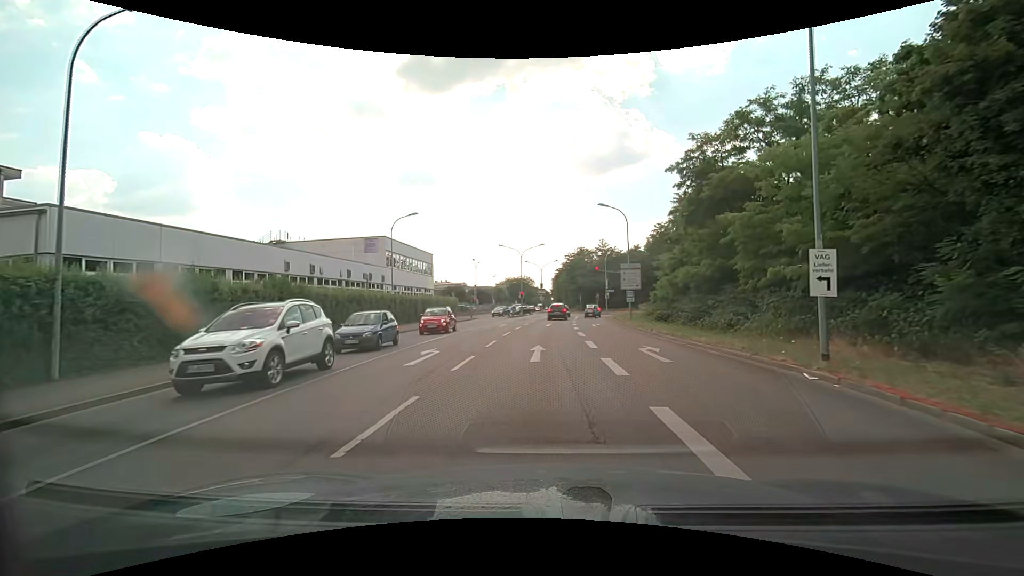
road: secondary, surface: asphalt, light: Day
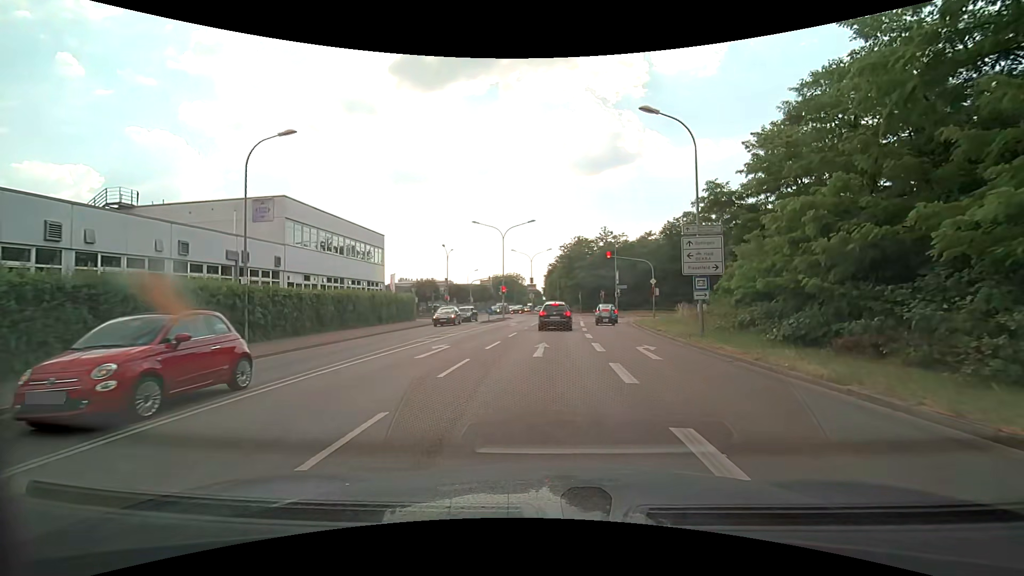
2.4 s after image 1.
(+0.1, +19.1) m; +1°
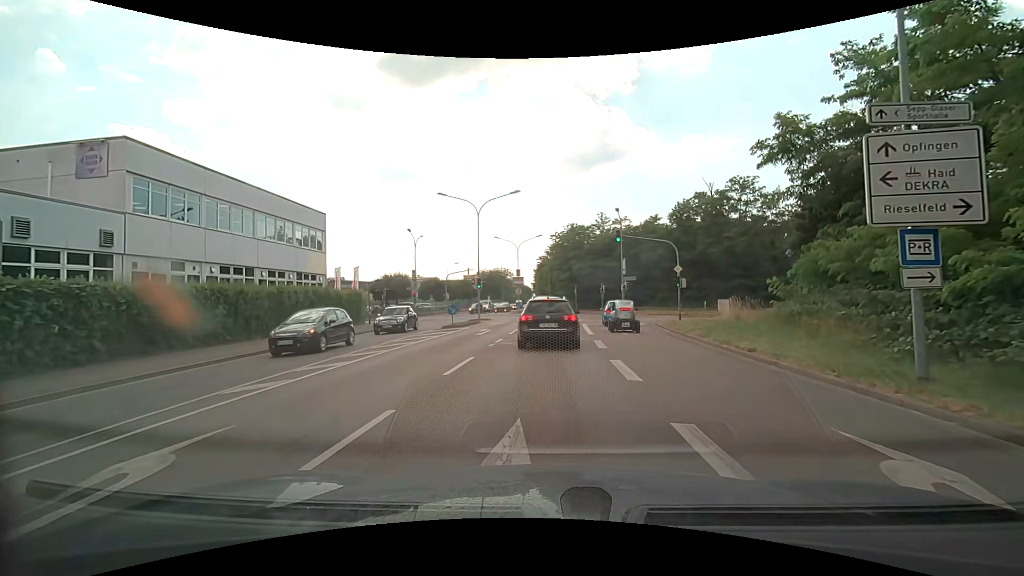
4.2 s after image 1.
(+0.1, +11.8) m; +2°
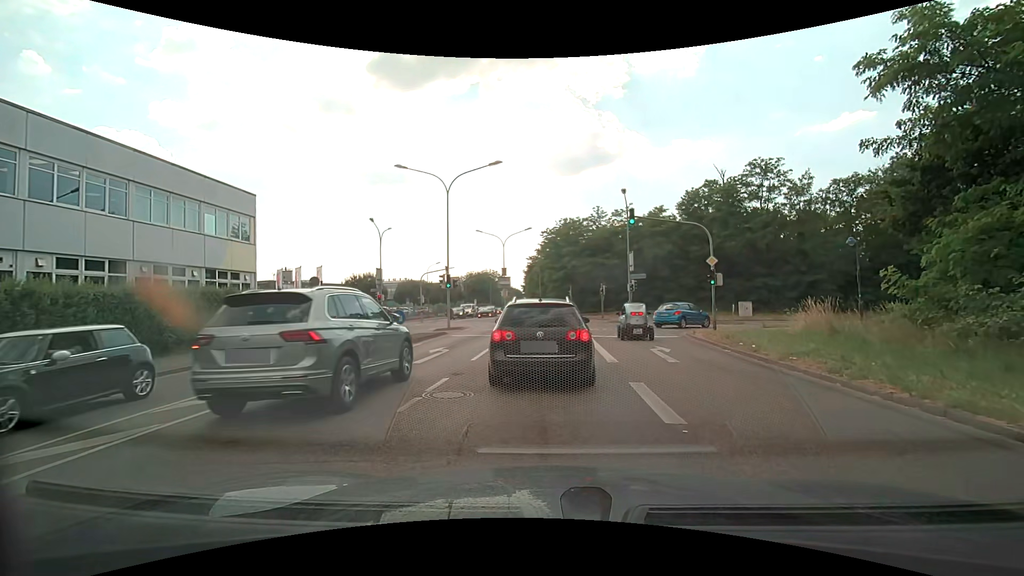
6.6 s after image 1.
(0.0, +8.6) m; +3°
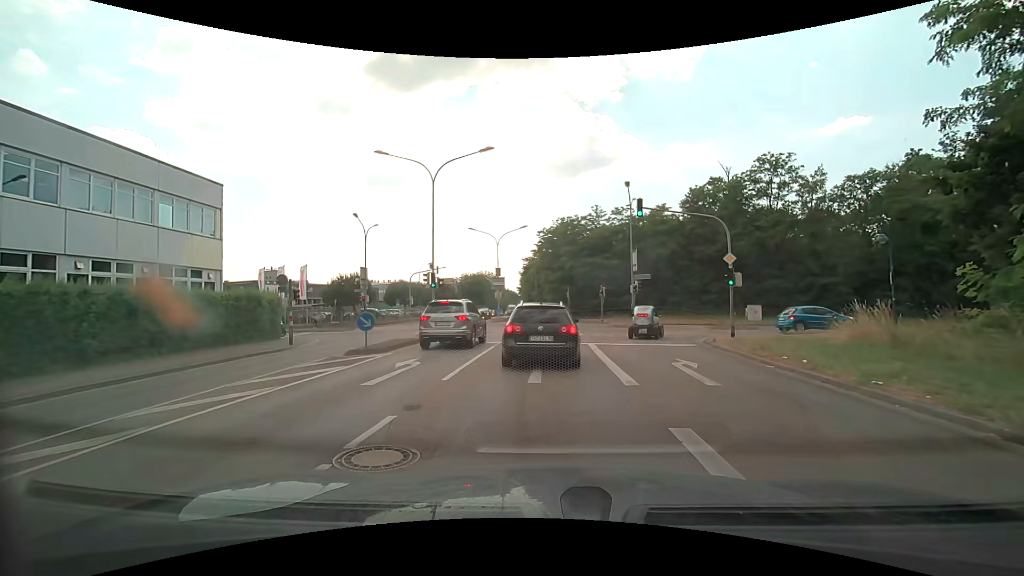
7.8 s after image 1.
(-0.1, +3.1) m; -2°
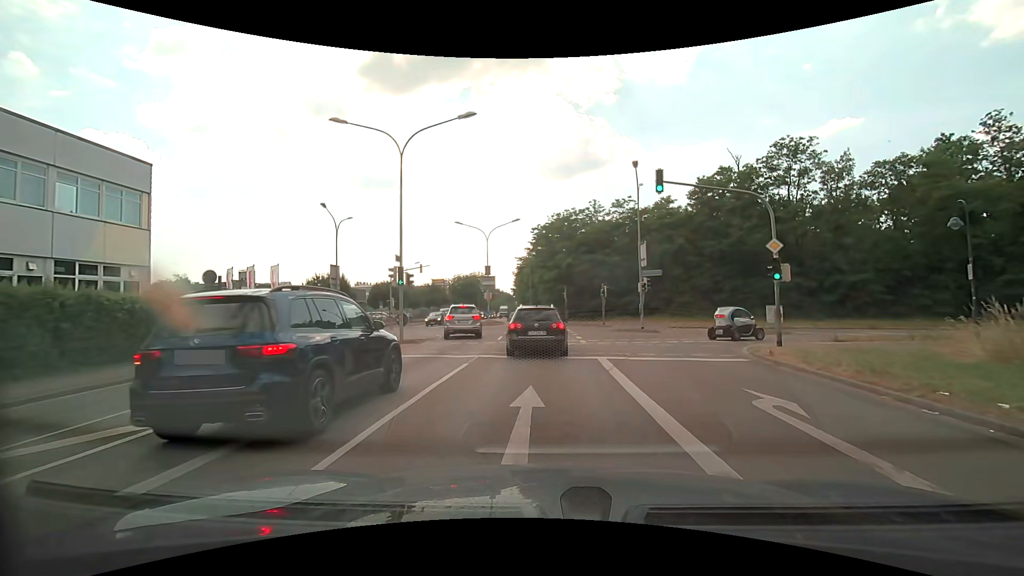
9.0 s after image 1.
(0.0, +5.2) m; 0°
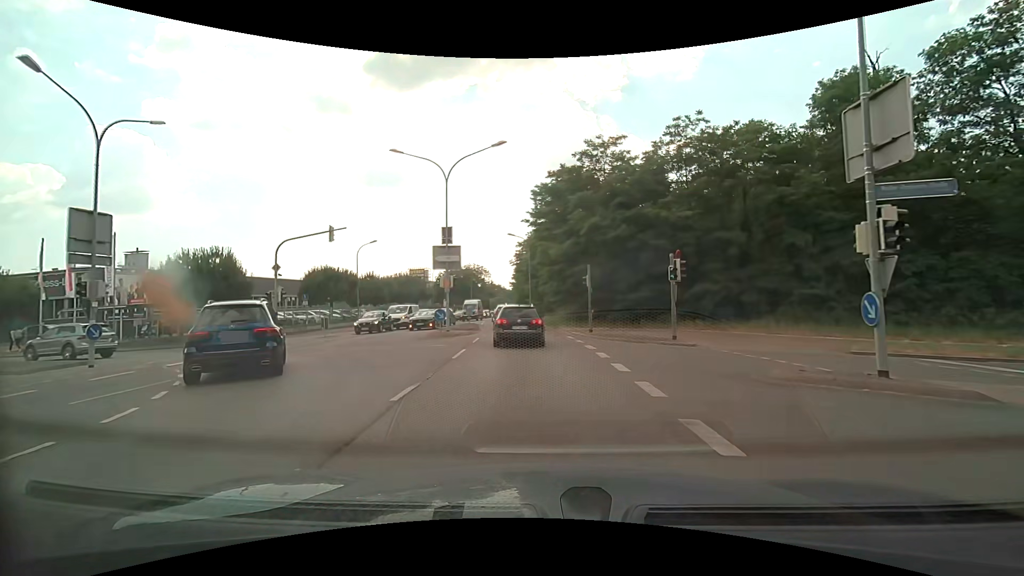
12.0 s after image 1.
(+0.1, +22.0) m; 0°
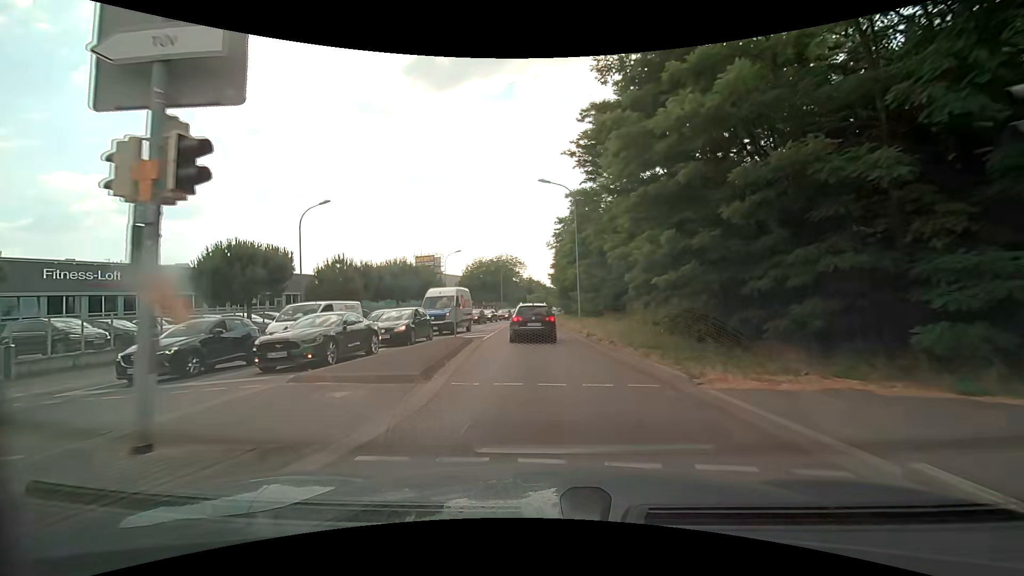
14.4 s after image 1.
(-0.8, +21.9) m; -4°
(0, +10) (-1, +20) (-1, +30) (-2, +40) (-2, +50) (-2, +60) (-2, +70) (-1, +80) (-1, +90) (0, +100) m
